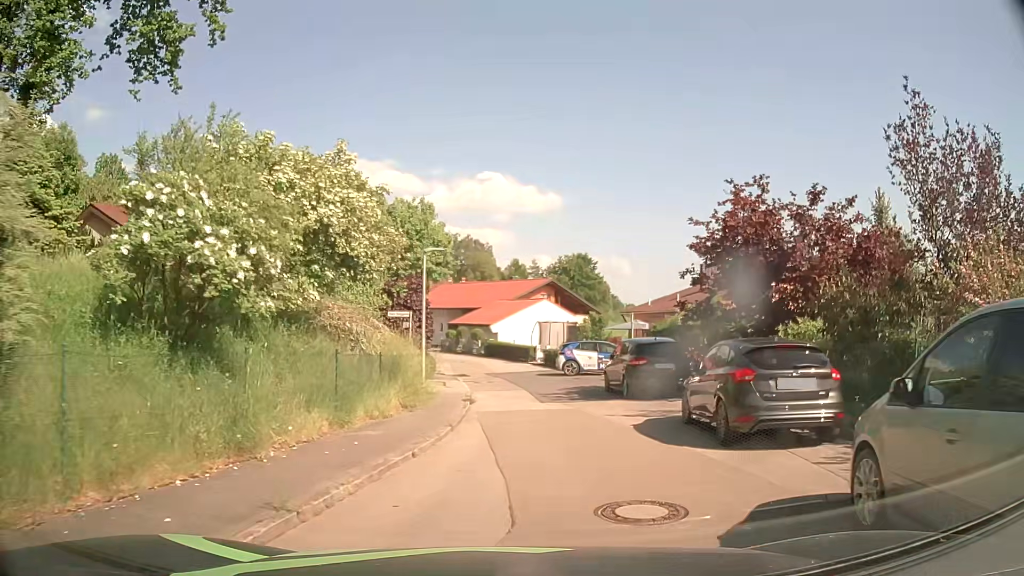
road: residential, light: Day
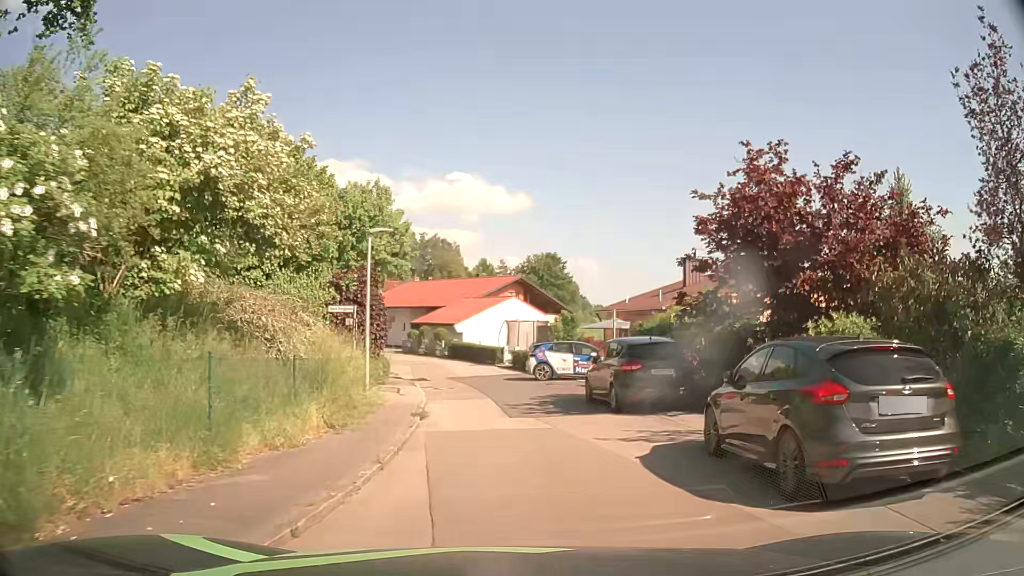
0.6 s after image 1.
(0.0, +3.5) m; +2°
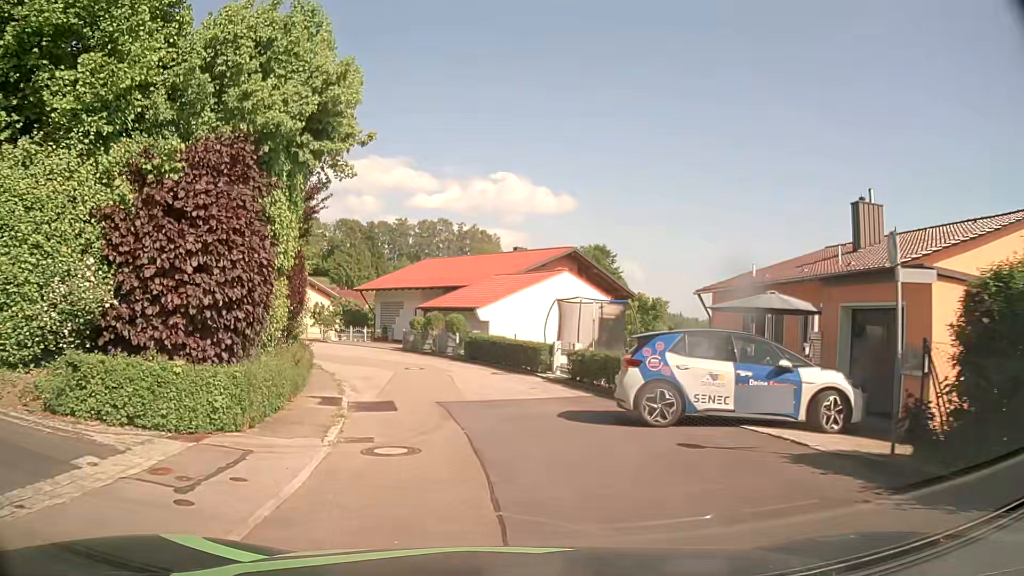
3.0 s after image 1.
(0.0, +16.2) m; -3°
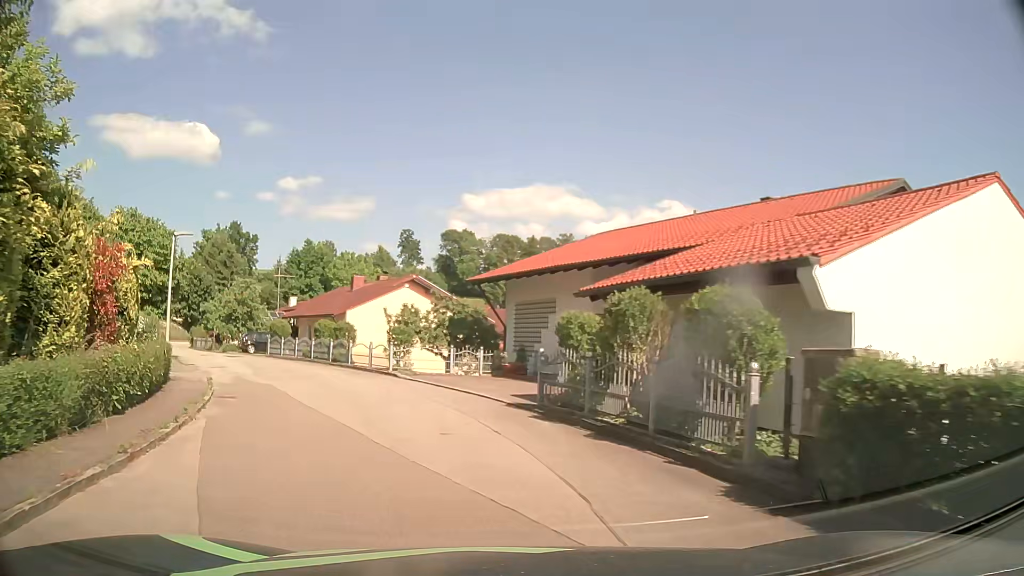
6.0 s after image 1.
(-2.5, +23.0) m; -14°
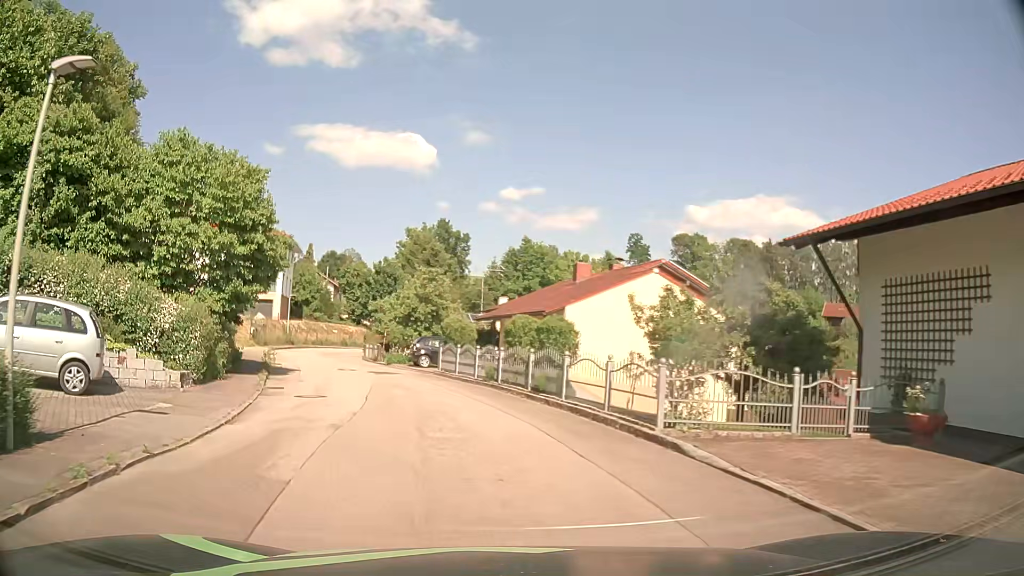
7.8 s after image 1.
(-2.4, +13.7) m; -19°
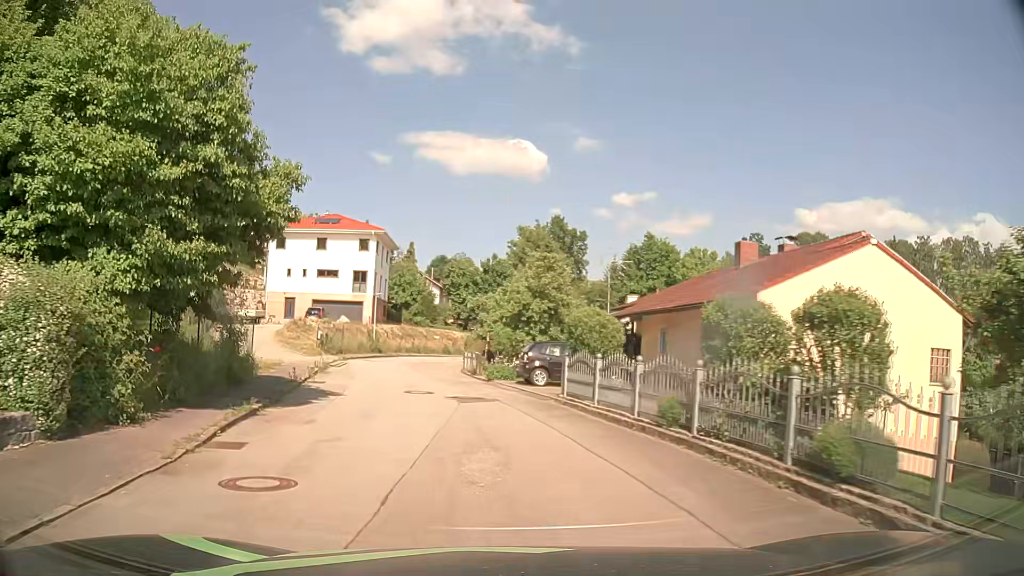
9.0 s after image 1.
(-0.8, +9.5) m; -9°
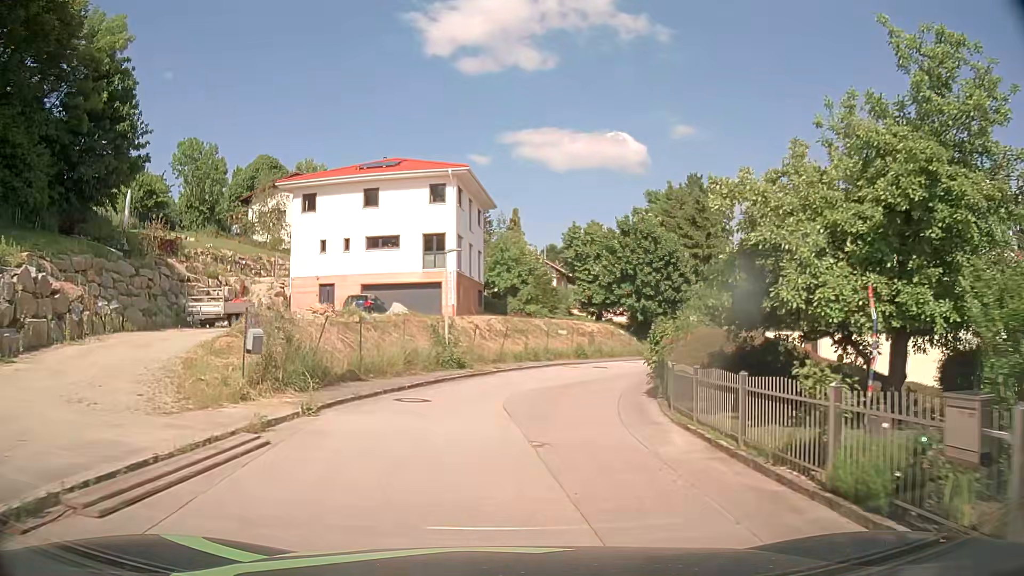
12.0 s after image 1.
(-3.0, +23.8) m; -9°
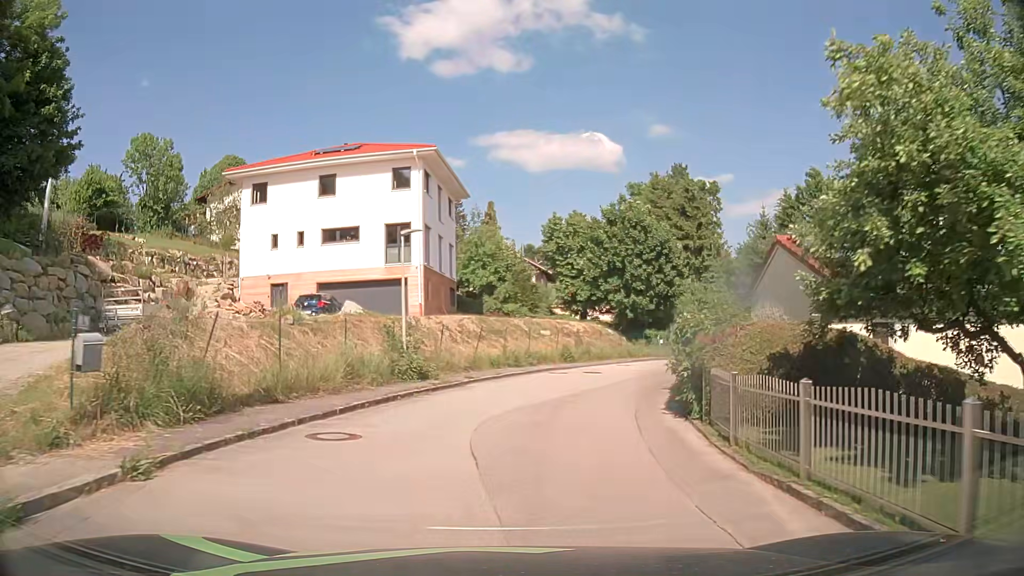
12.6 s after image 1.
(+0.1, +4.8) m; +2°
